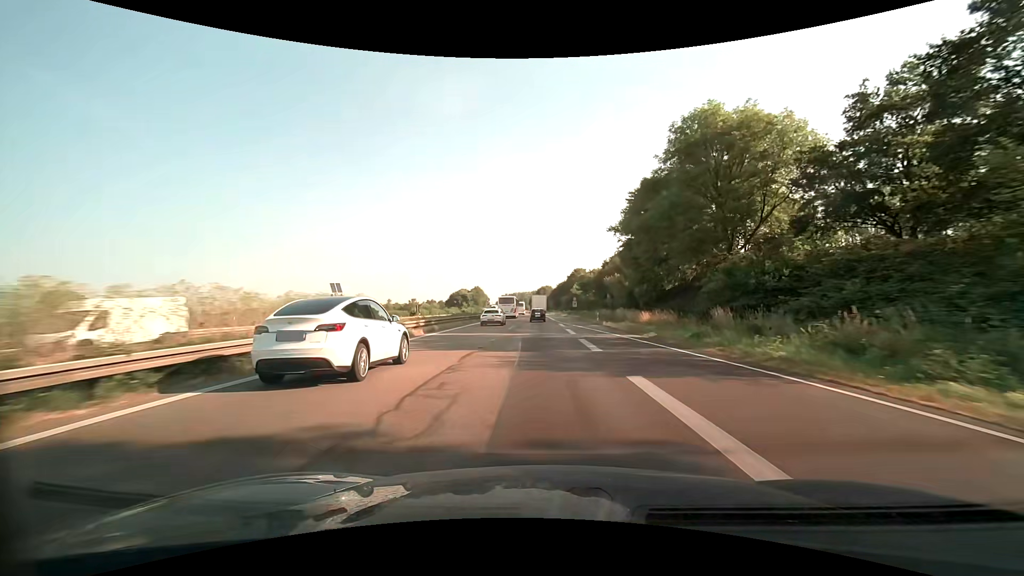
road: motorway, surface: asphalt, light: Day
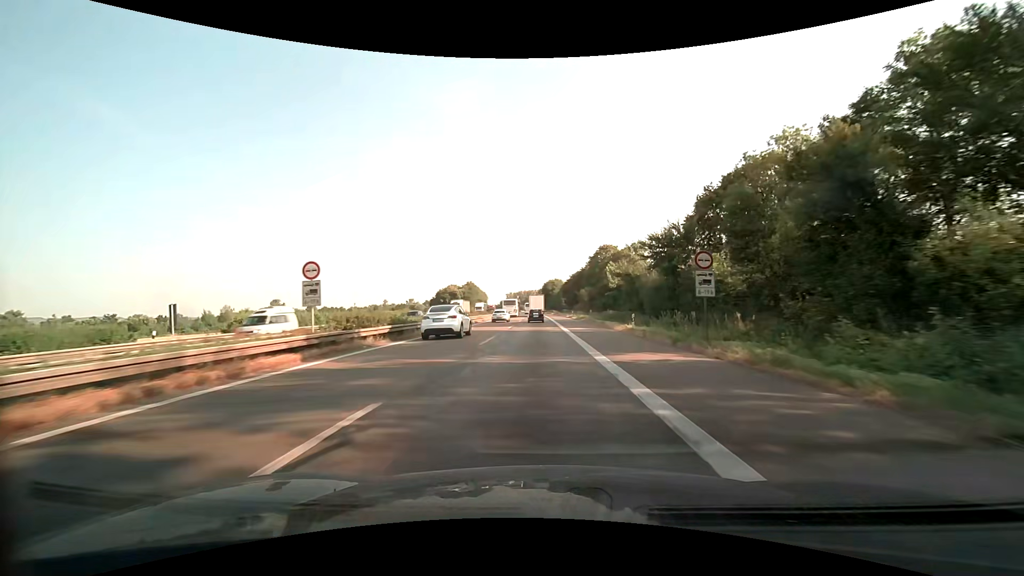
(-0.7, +68.0) m; -1°
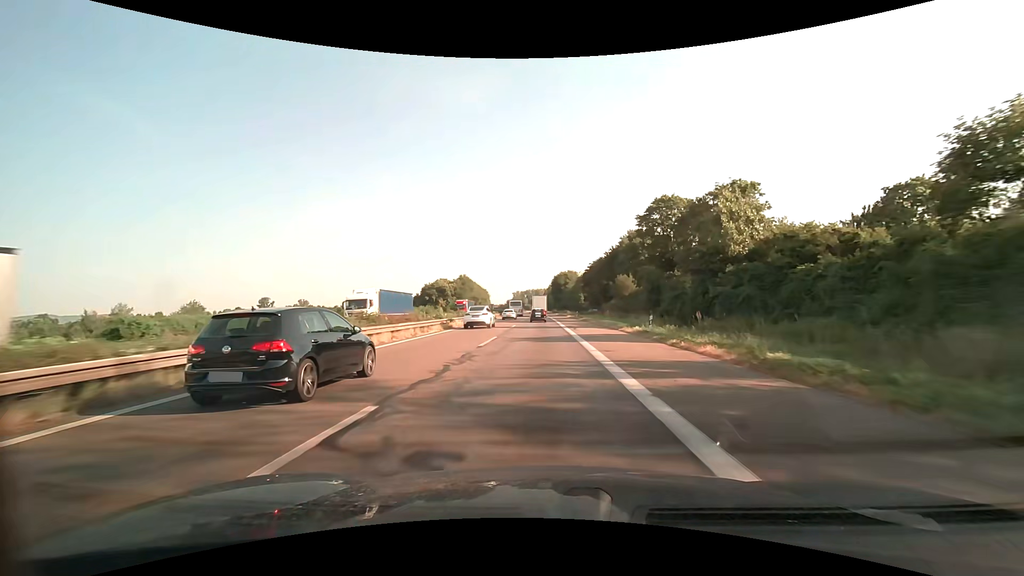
(-0.6, +54.0) m; -1°
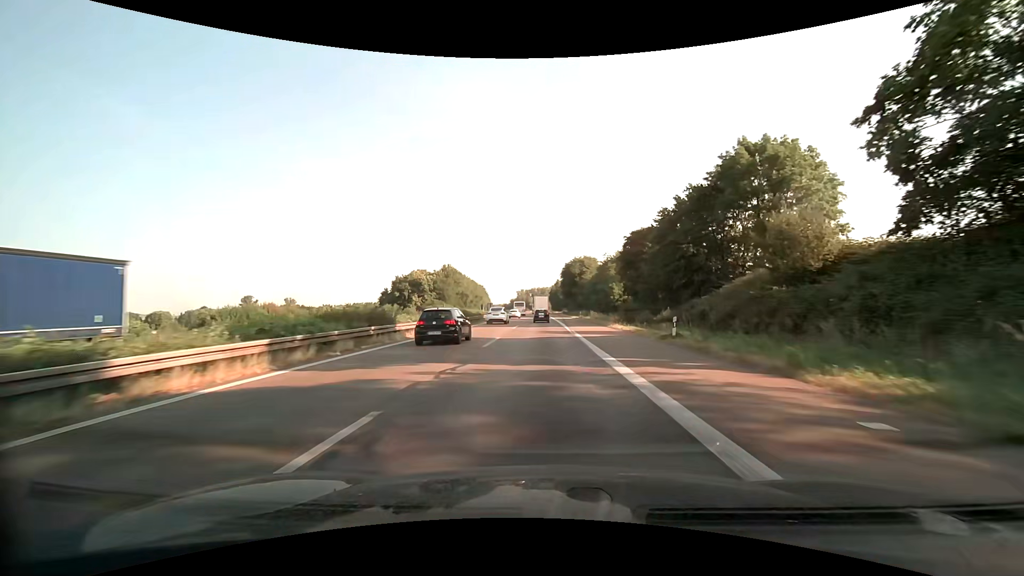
(-0.4, +53.8) m; -1°
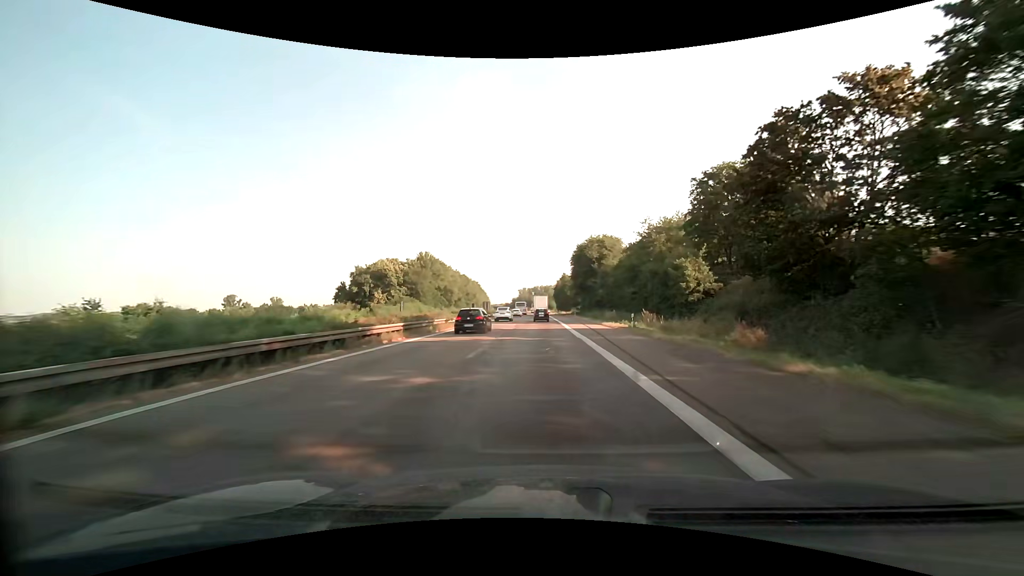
(-0.1, +40.5) m; -1°
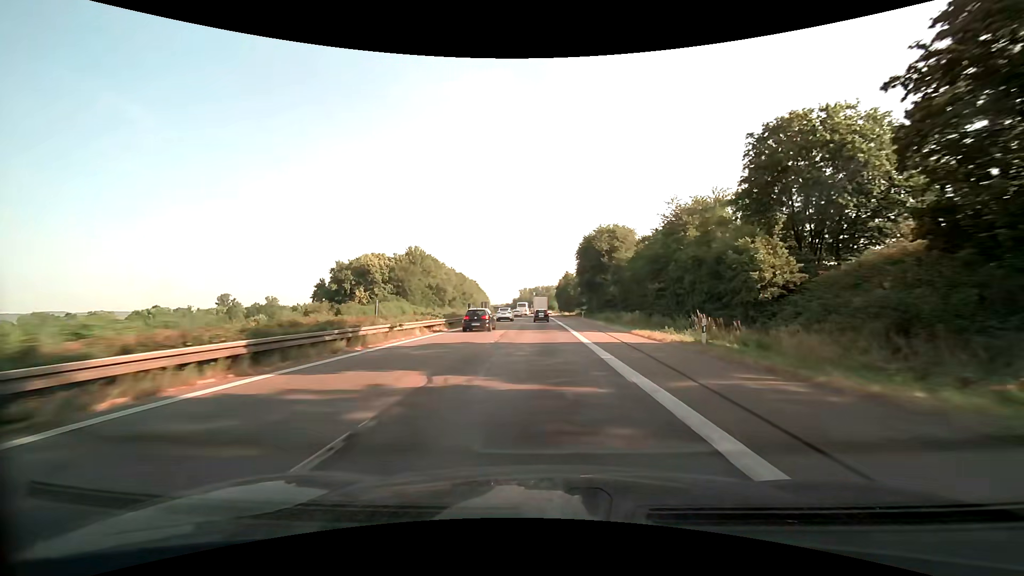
(0.0, +13.6) m; 0°
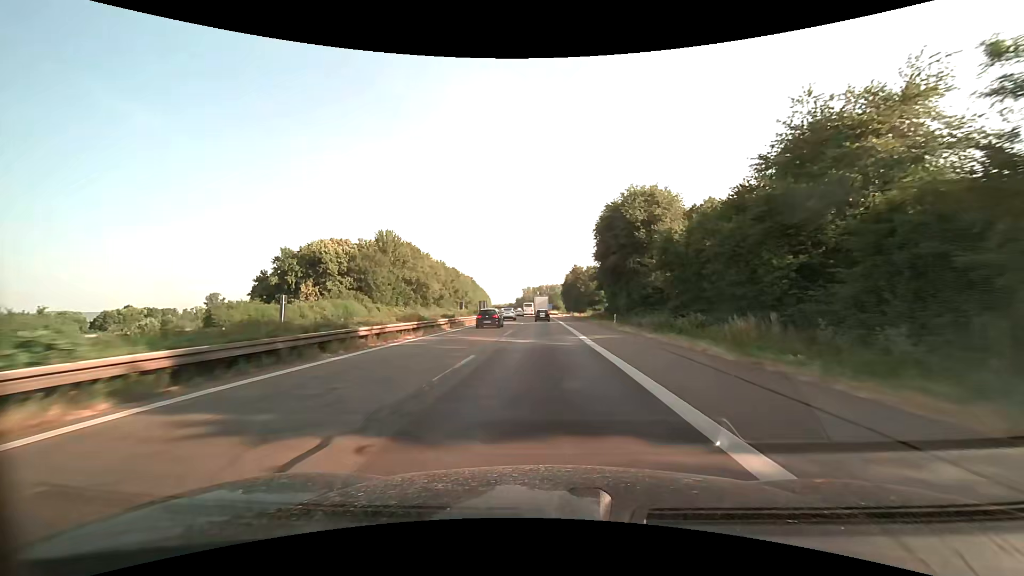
(-0.1, +27.6) m; -1°
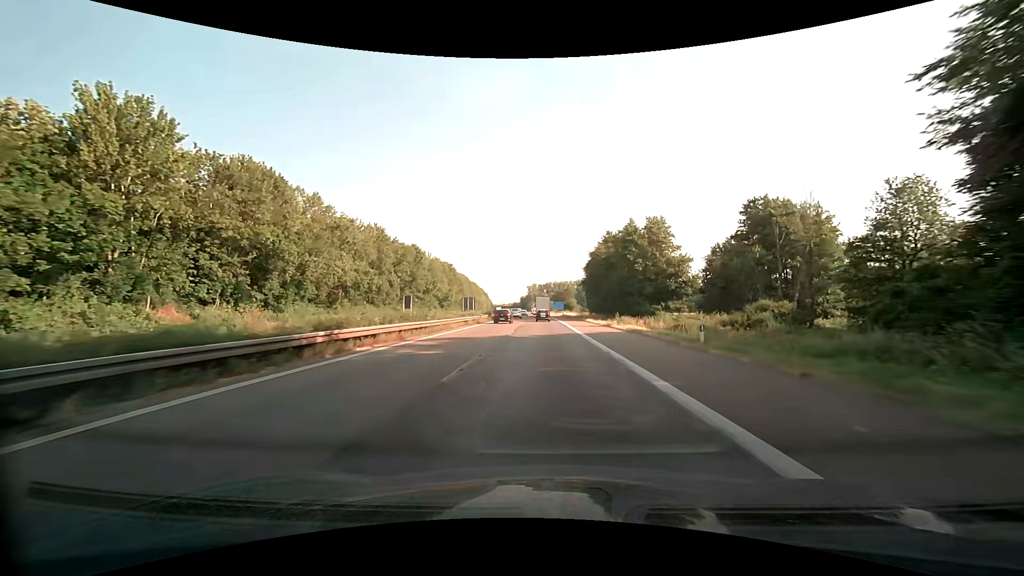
(-0.5, +70.9) m; -1°
(0, +10) (0, +20) (0, +30) (0, +40) (0, +50) (0, +60) (0, +70) (0, +80) (0, +90) (0, +100) m
